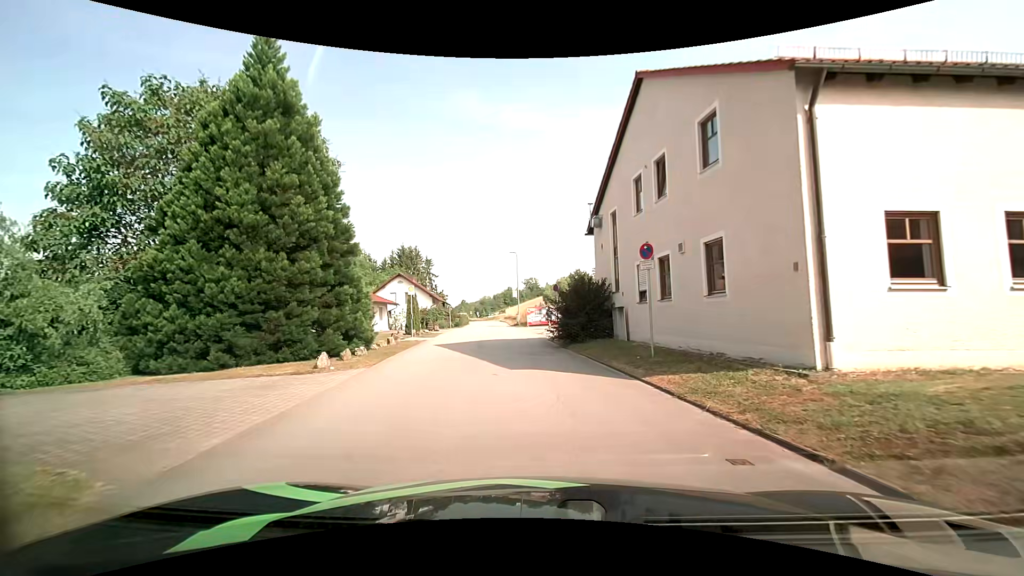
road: residential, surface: asphalt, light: Day
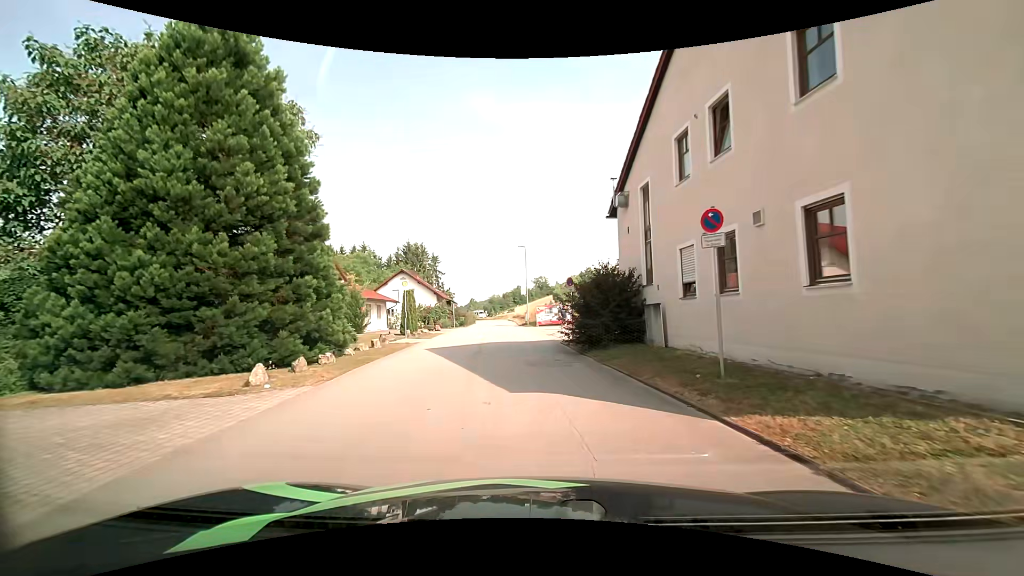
(0.0, +3.8) m; -1°
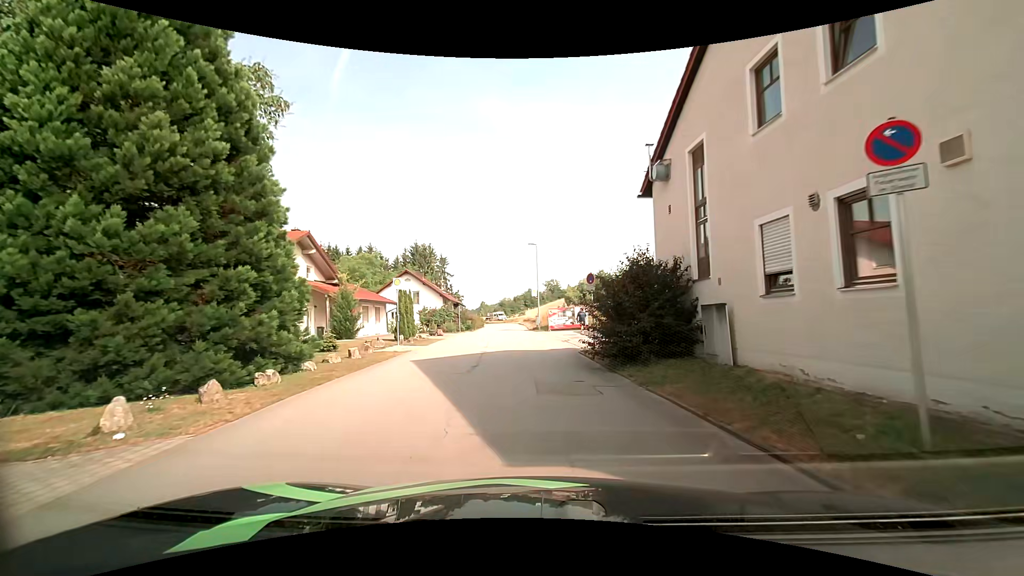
(0.0, +3.9) m; -1°
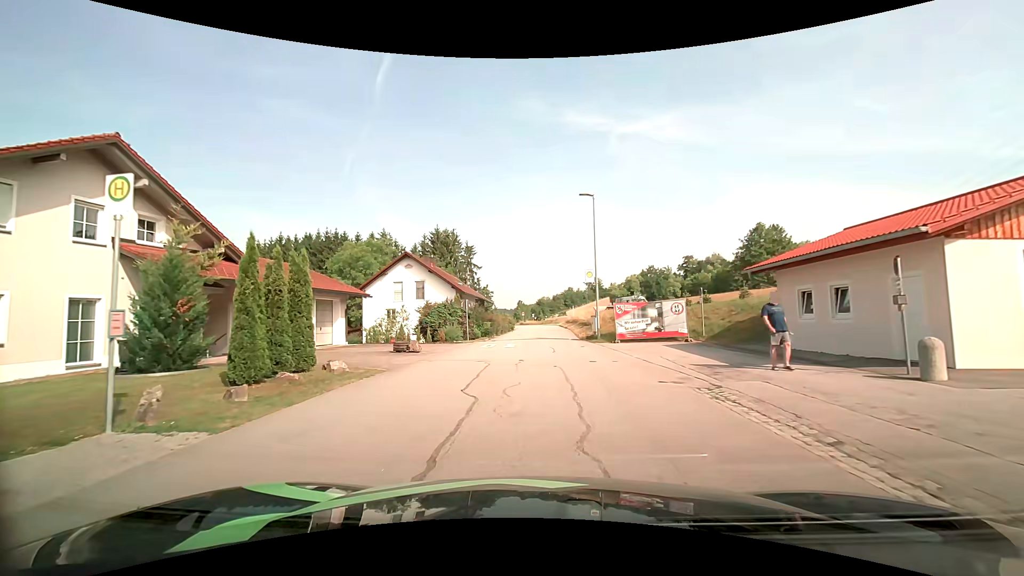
(-0.9, +18.3) m; -4°
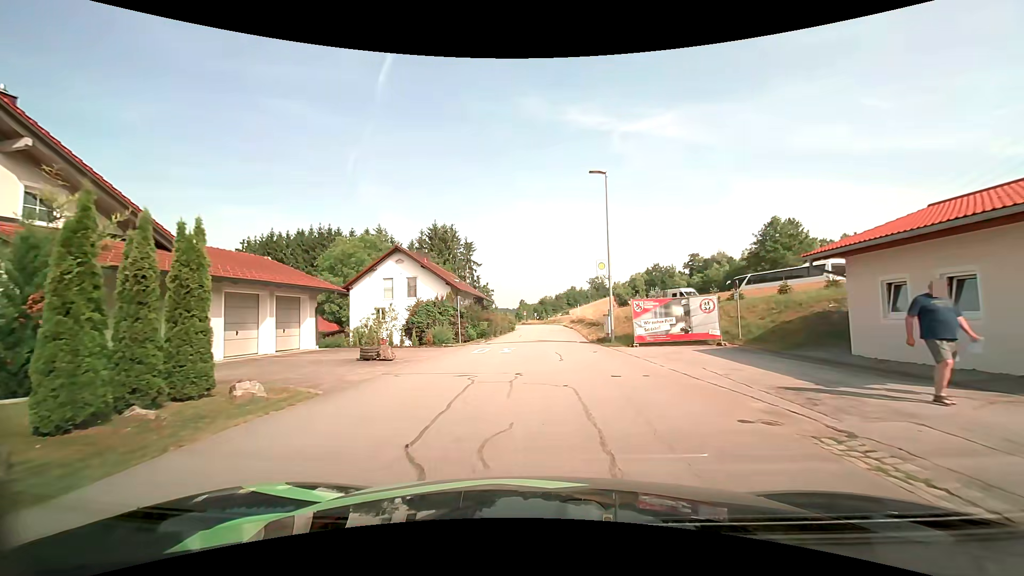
(0.0, +4.1) m; 0°
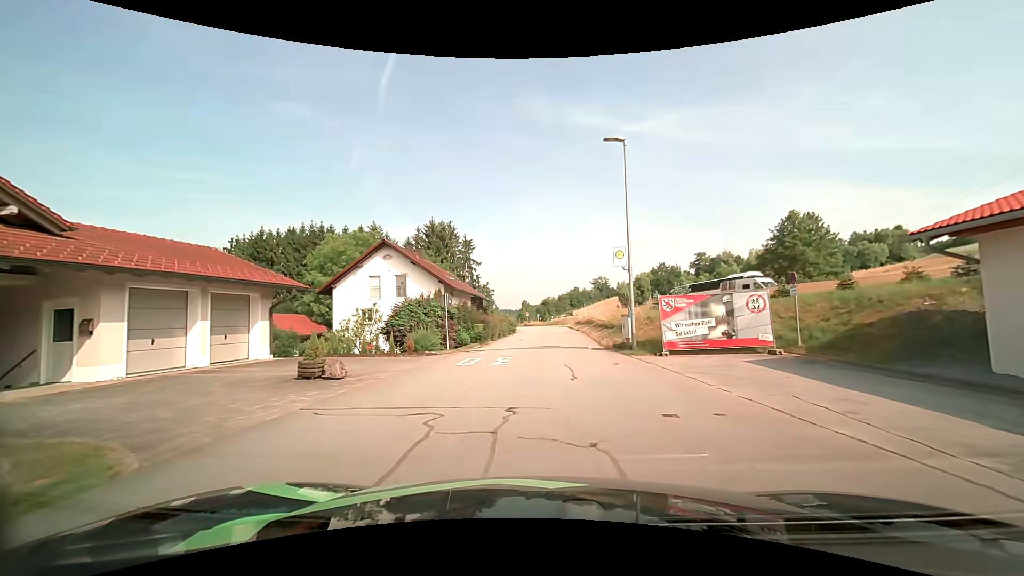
(0.0, +4.3) m; -1°
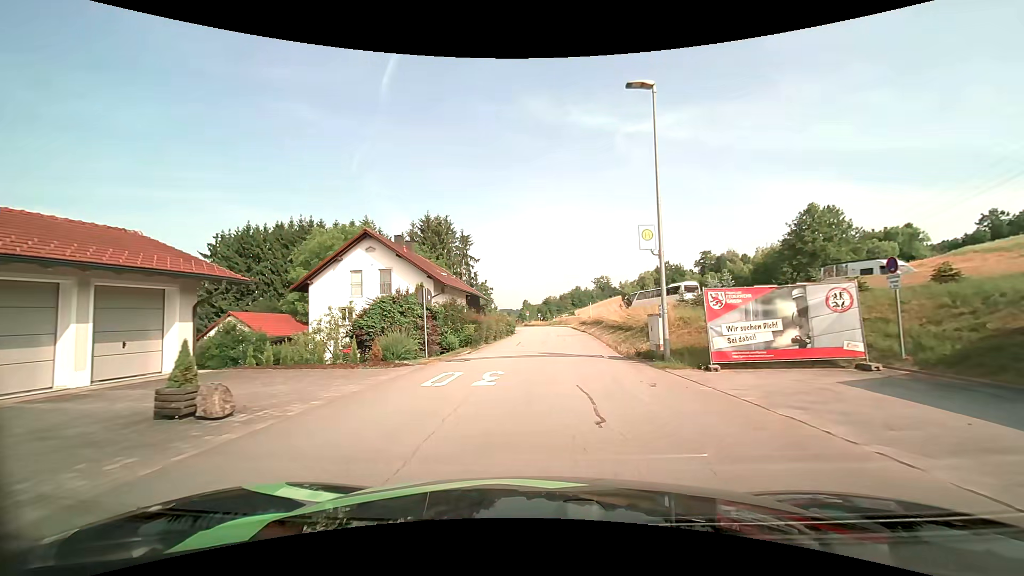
(0.0, +4.4) m; 0°
